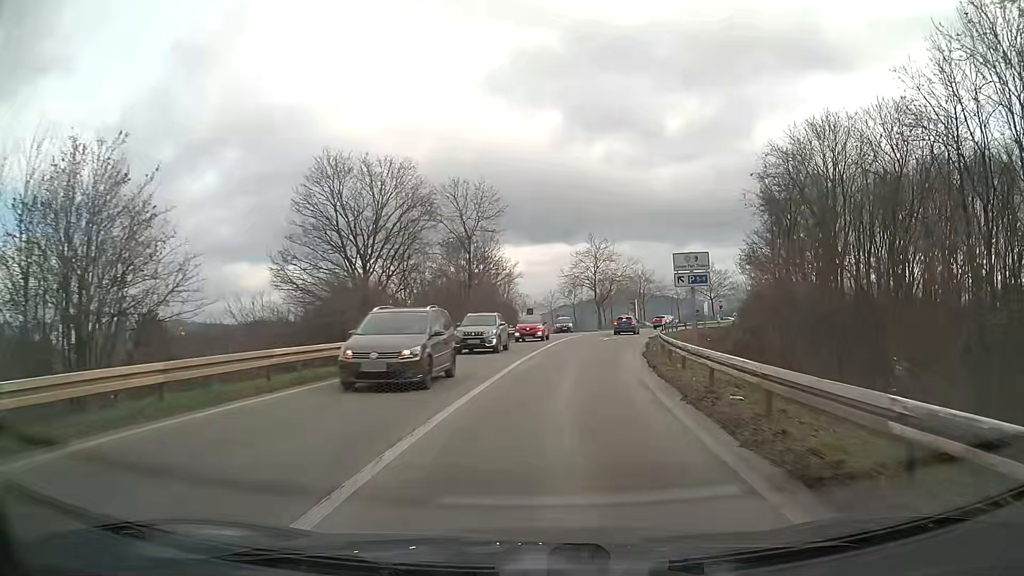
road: trunk_link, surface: asphalt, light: Day
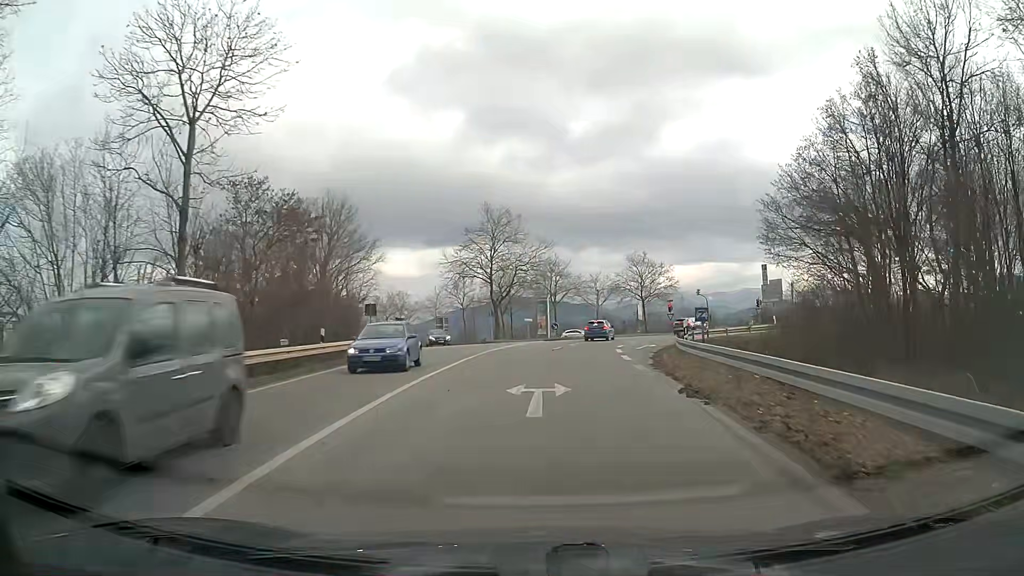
(+2.3, +29.6) m; +9°
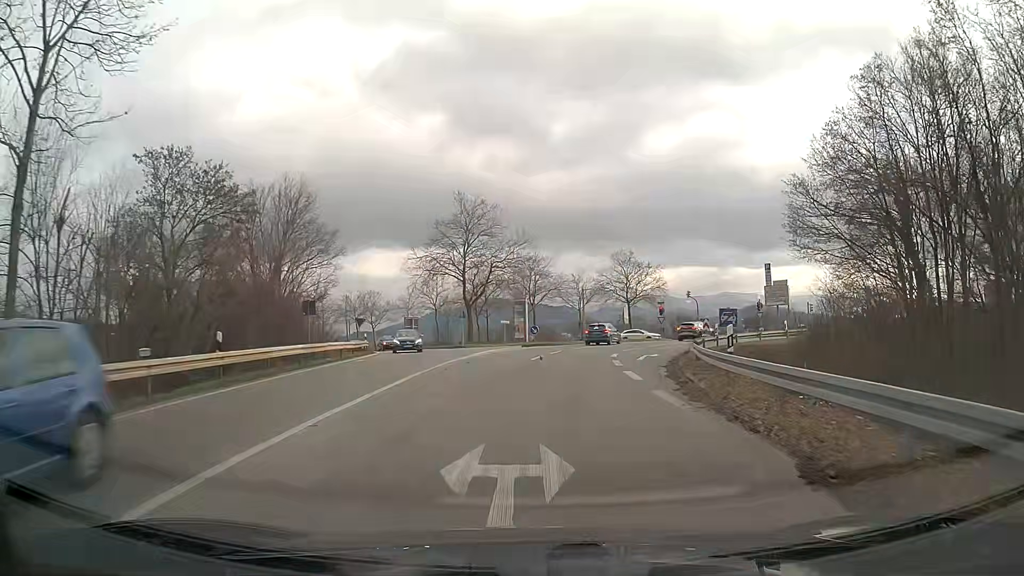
(+0.1, +6.6) m; +2°
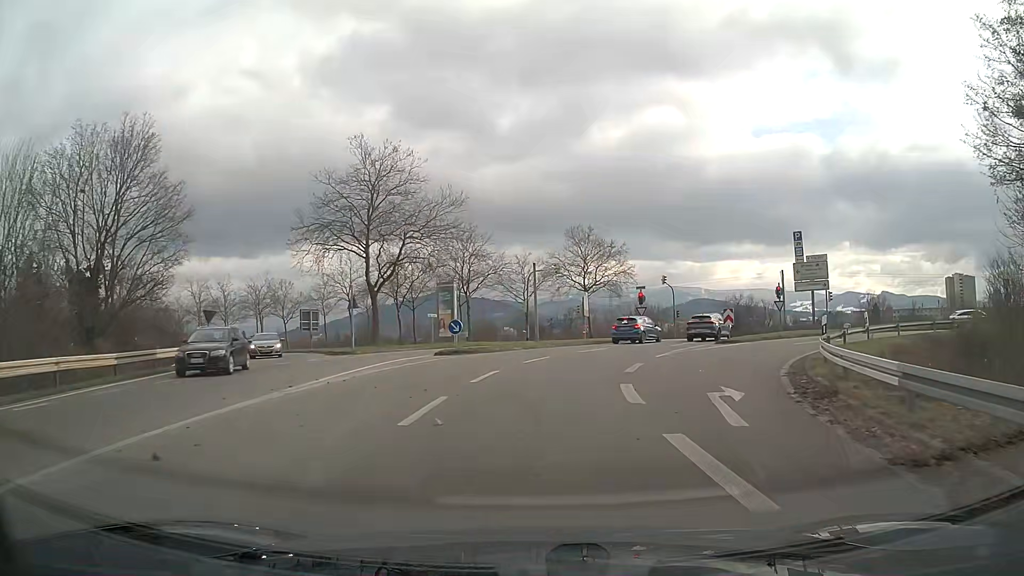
(+0.8, +18.1) m; +5°
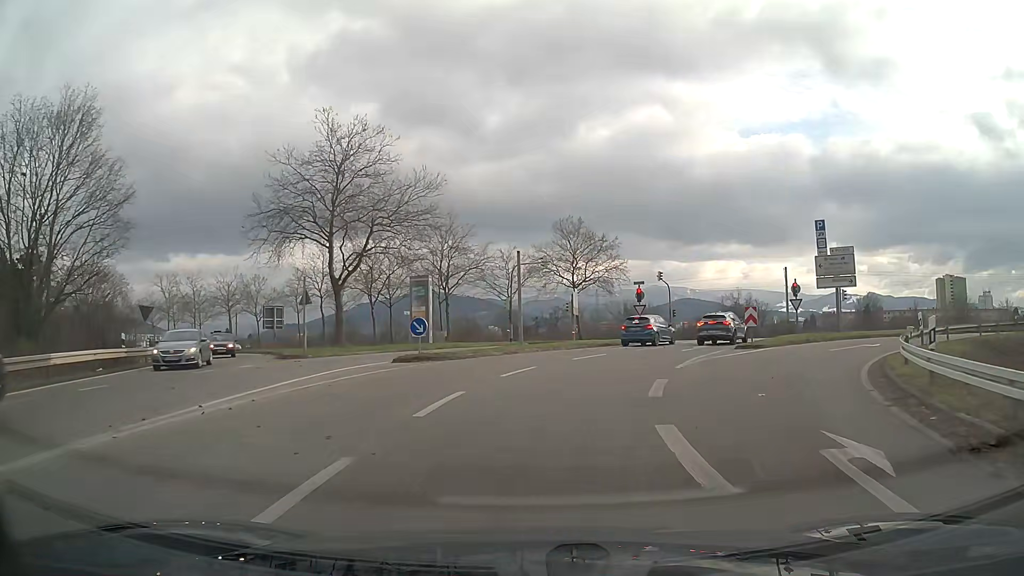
(0.0, +5.4) m; +1°
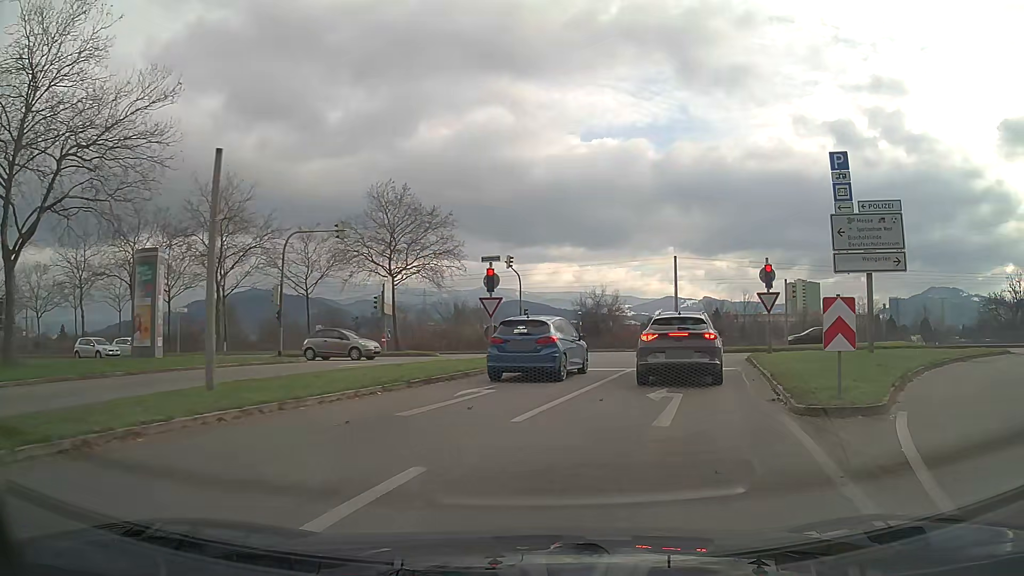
(+2.0, +17.4) m; +16°
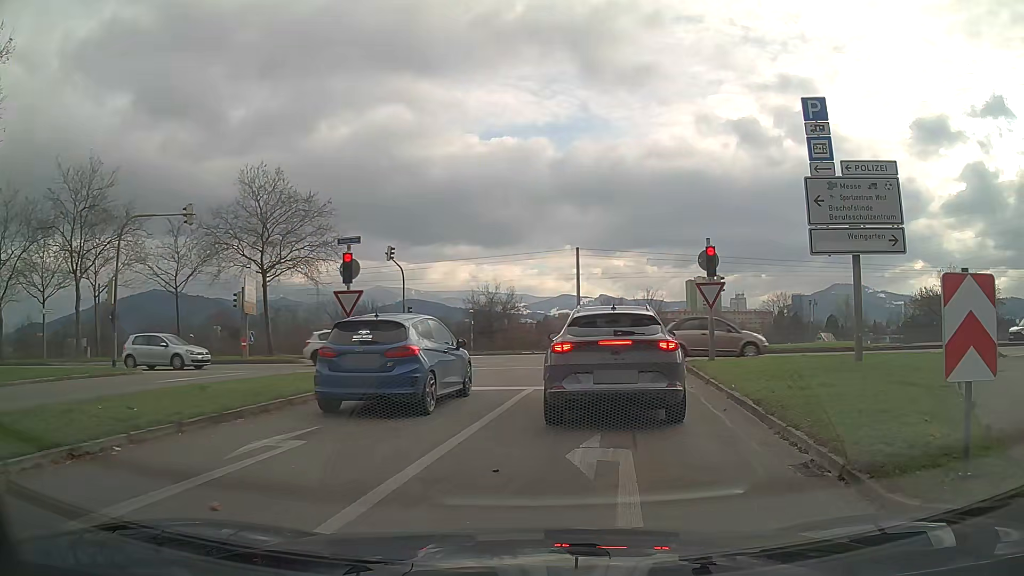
(+0.4, +5.2) m; +8°
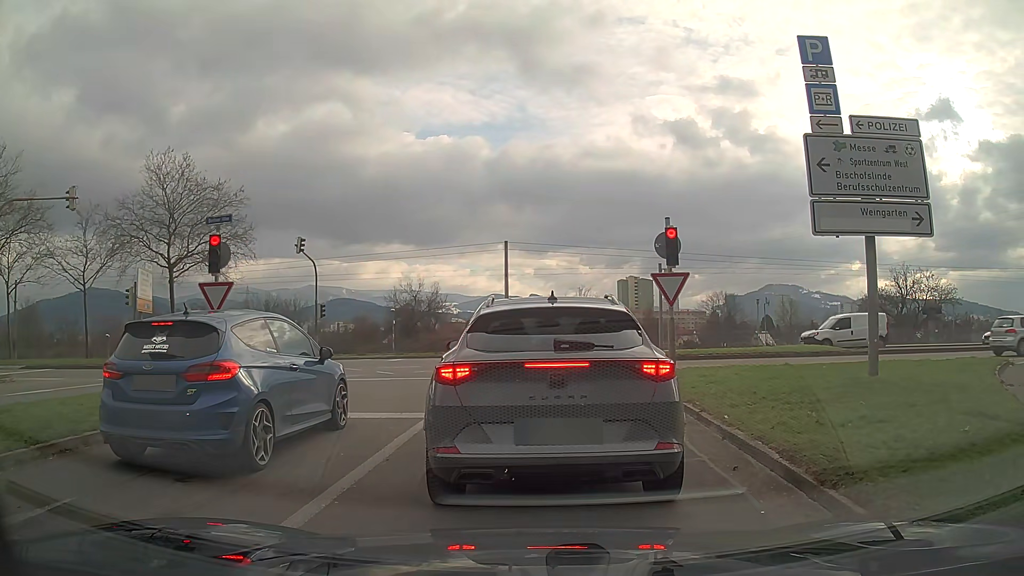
(+0.2, +3.5) m; +4°
